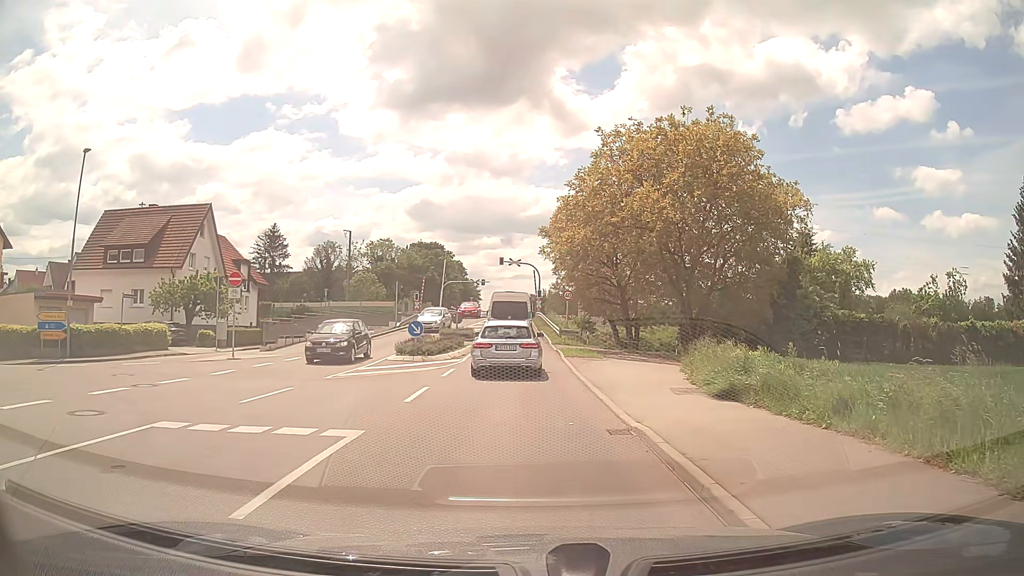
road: secondary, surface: asphalt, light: Day
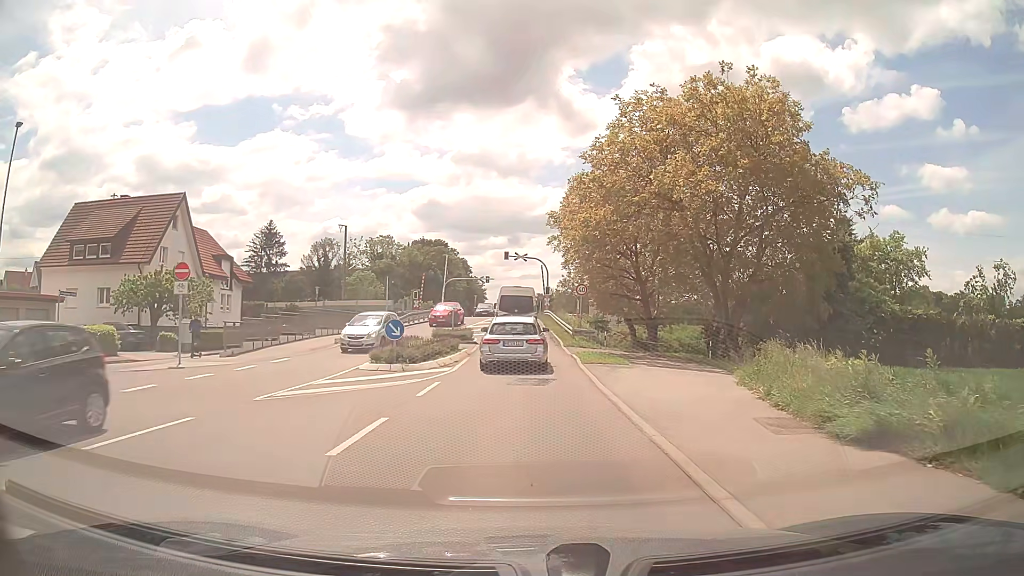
(0.0, +5.4) m; -1°
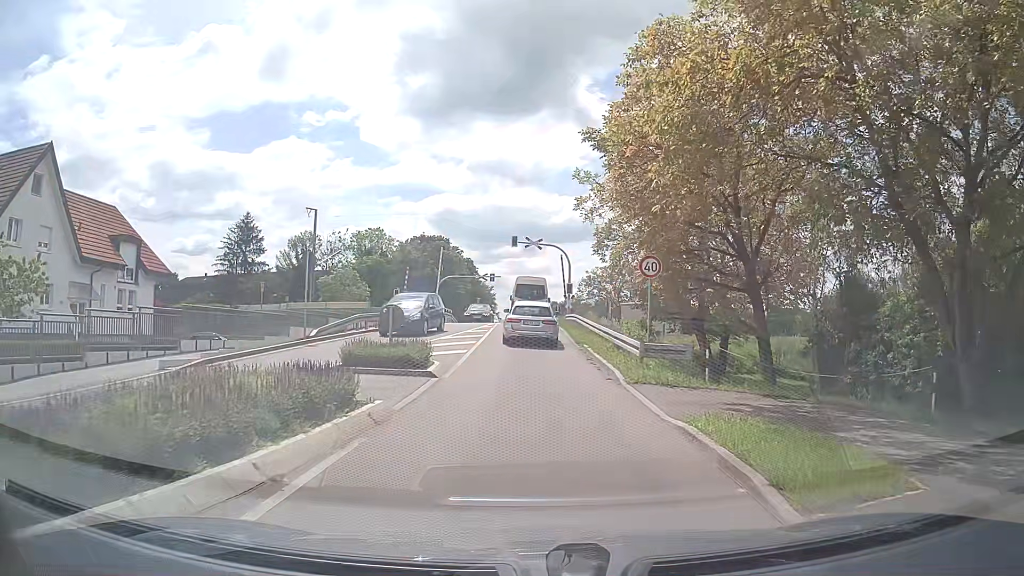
(-0.1, +16.4) m; -1°
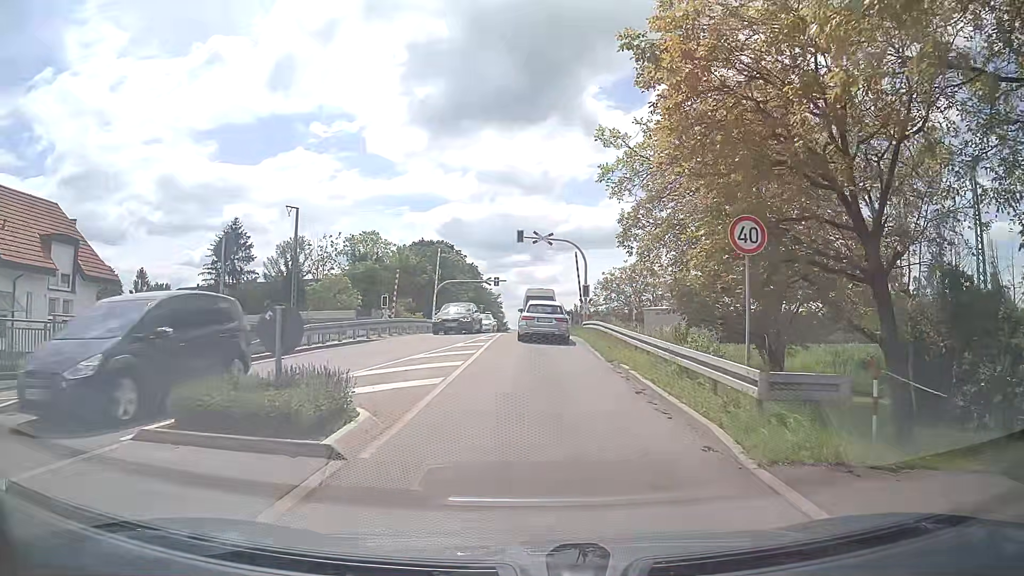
(-0.1, +7.5) m; -1°
(0, +10) (0, +20) (+1, +30) (+1, +40) (+1, +50) (+1, +60) (+1, +70) (+1, +80) (+1, +90) (+1, +100) m
